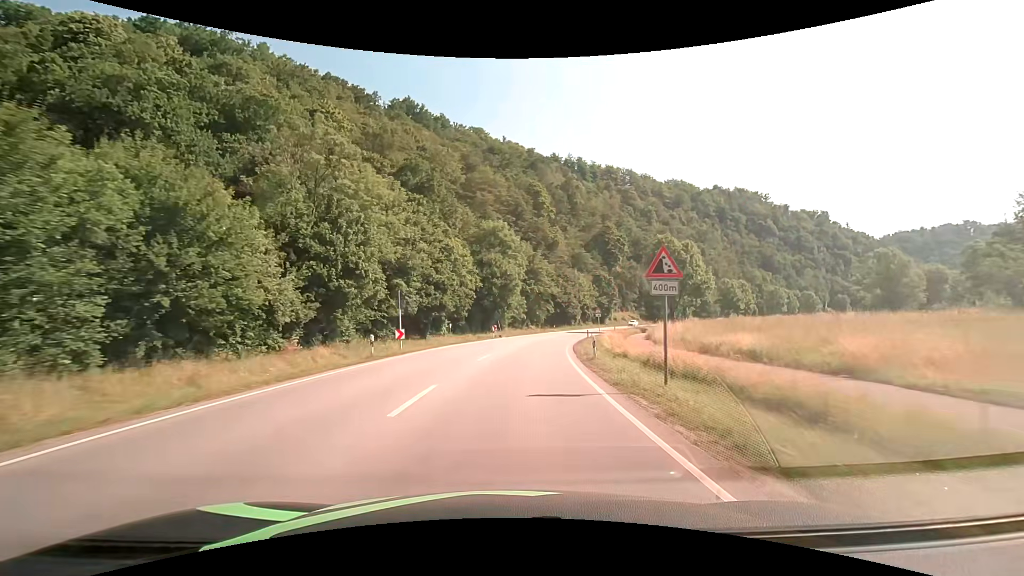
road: primary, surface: asphalt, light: Day
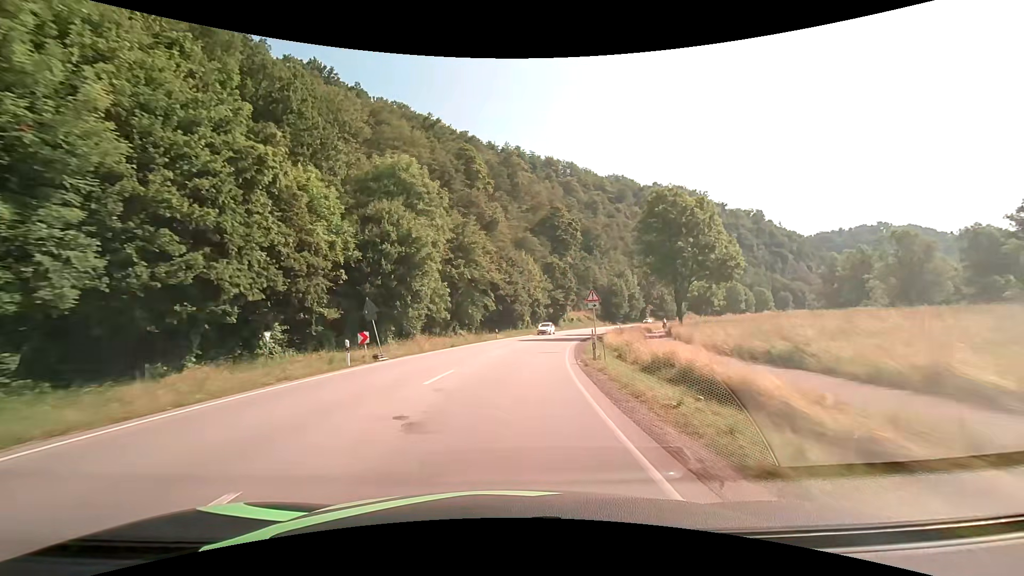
(+2.0, +30.6) m; +7°
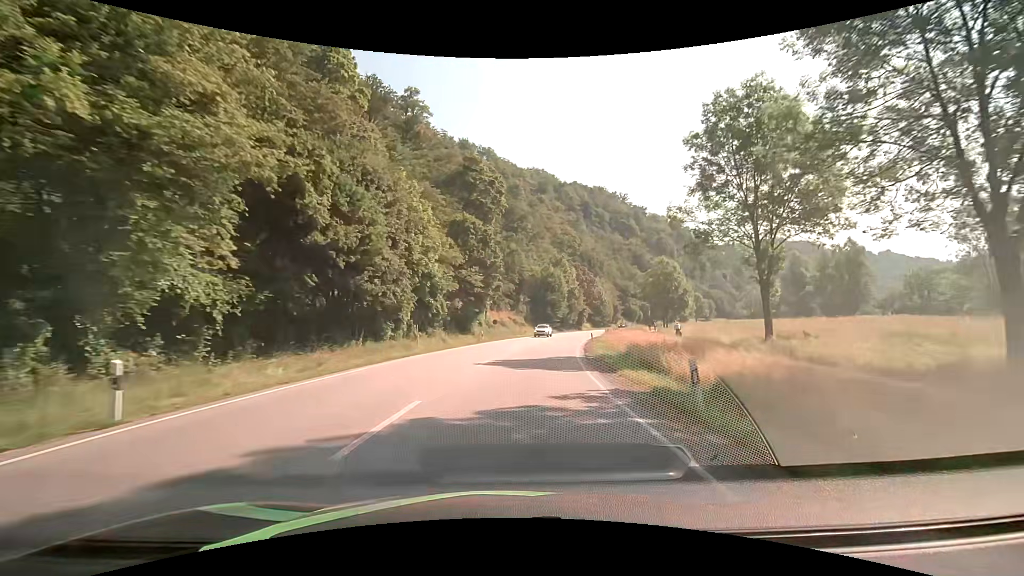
(+3.5, +41.6) m; +10°
(0, +10) (+1, +20) (+2, +30) (+4, +40) (+6, +50) (+8, +59) (+10, +69) (+13, +79) (+15, +88) (+18, +98) m
